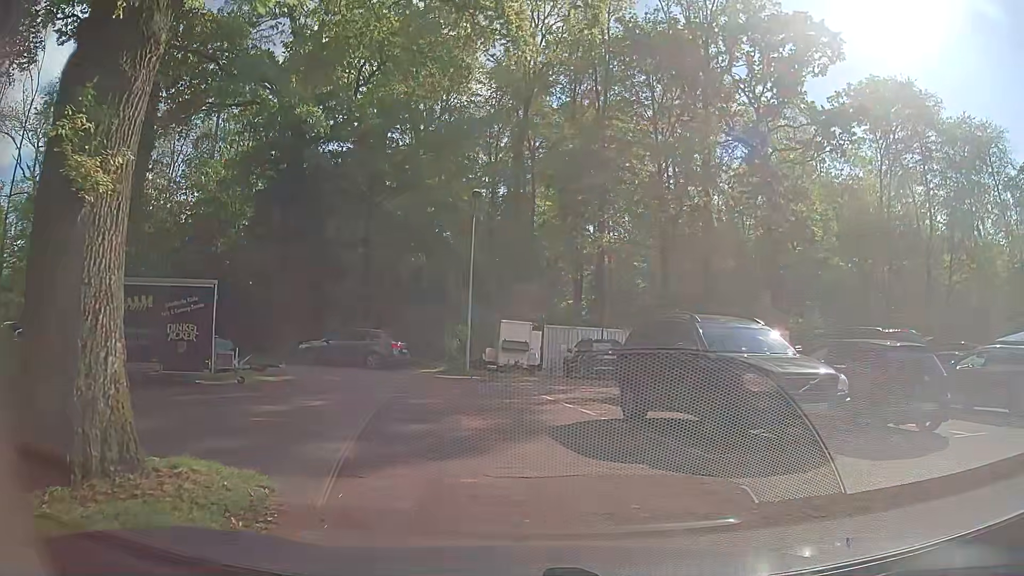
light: Day
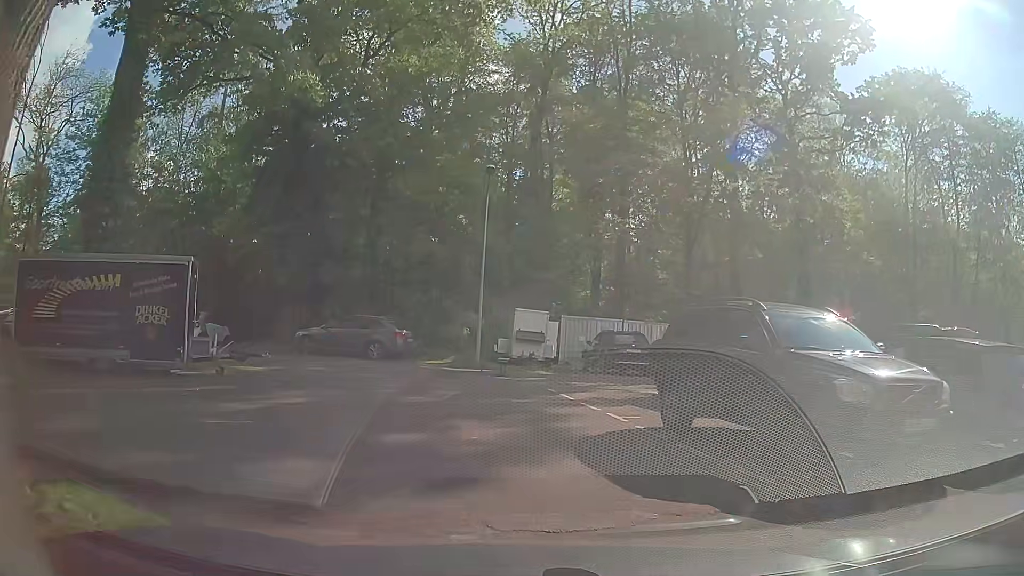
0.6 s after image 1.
(0.0, +2.1) m; -2°
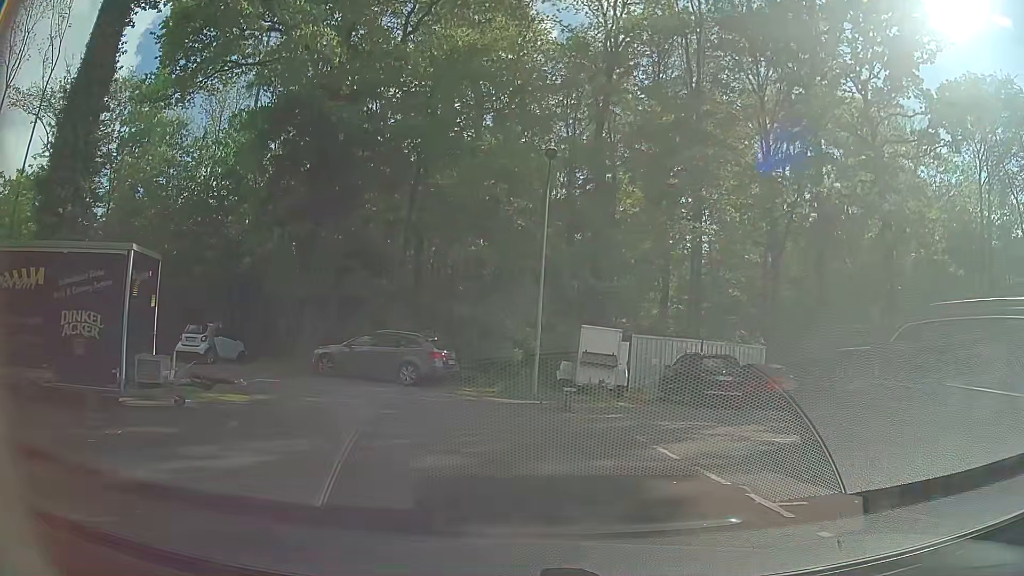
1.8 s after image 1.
(0.0, +4.4) m; -3°
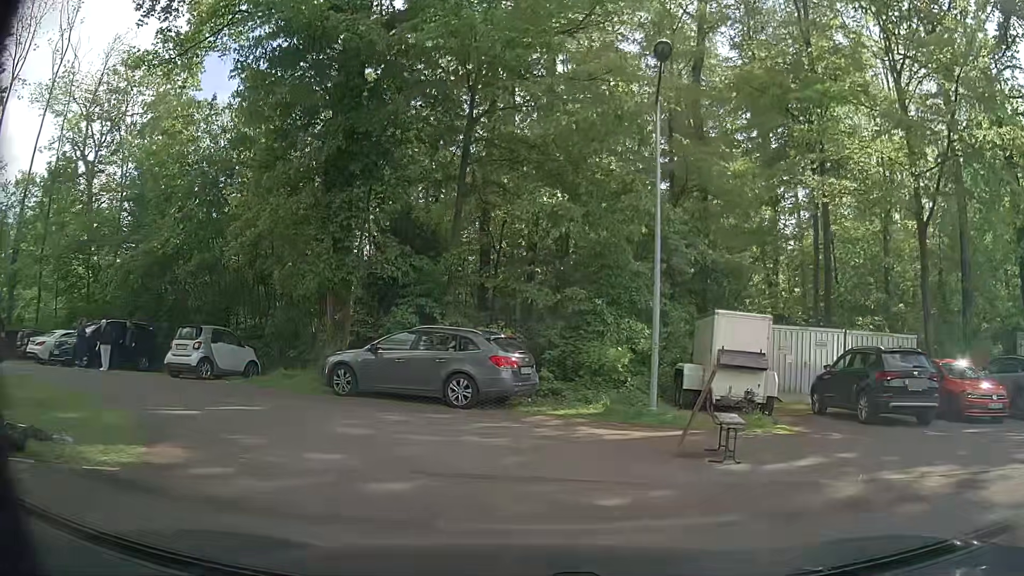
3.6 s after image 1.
(-0.3, +6.4) m; -7°
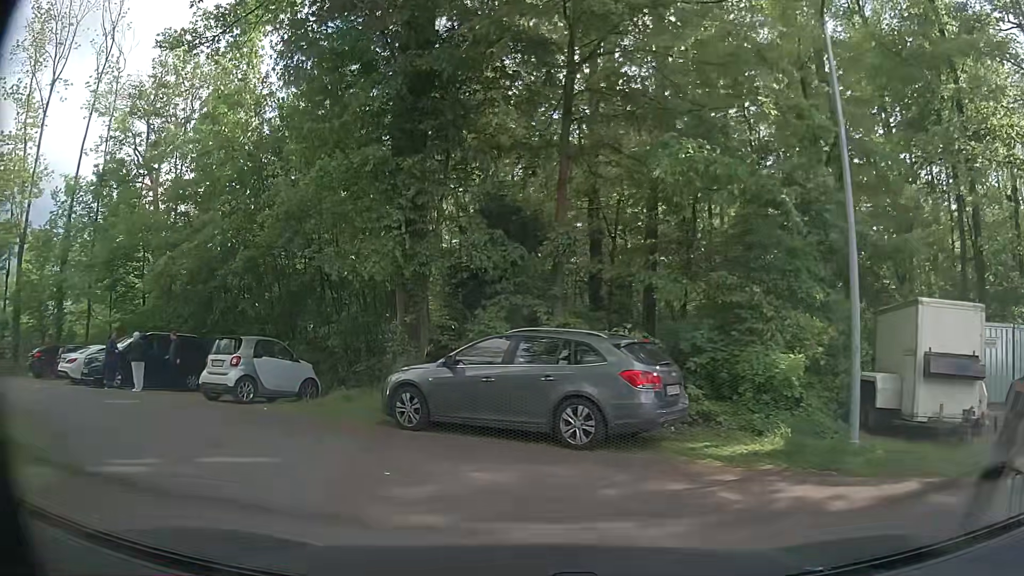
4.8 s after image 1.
(-0.2, +4.0) m; -8°
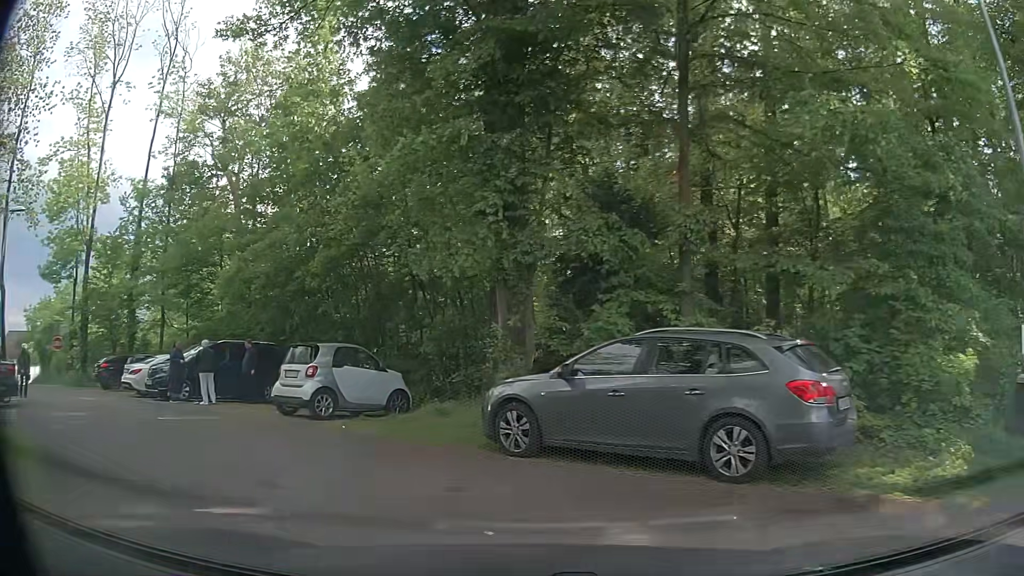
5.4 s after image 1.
(-0.1, +1.9) m; -10°
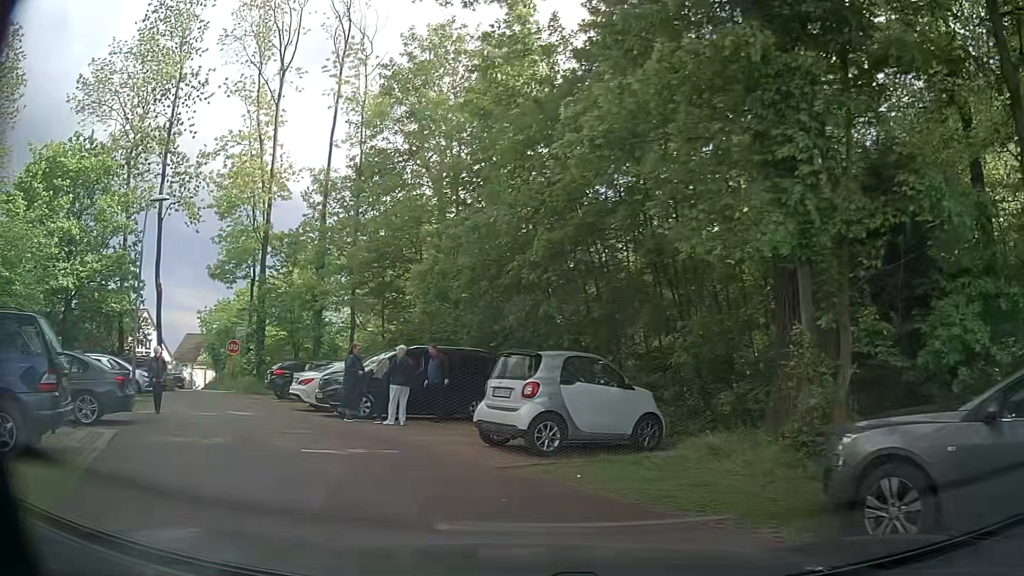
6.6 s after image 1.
(-0.6, +3.7) m; -19°
